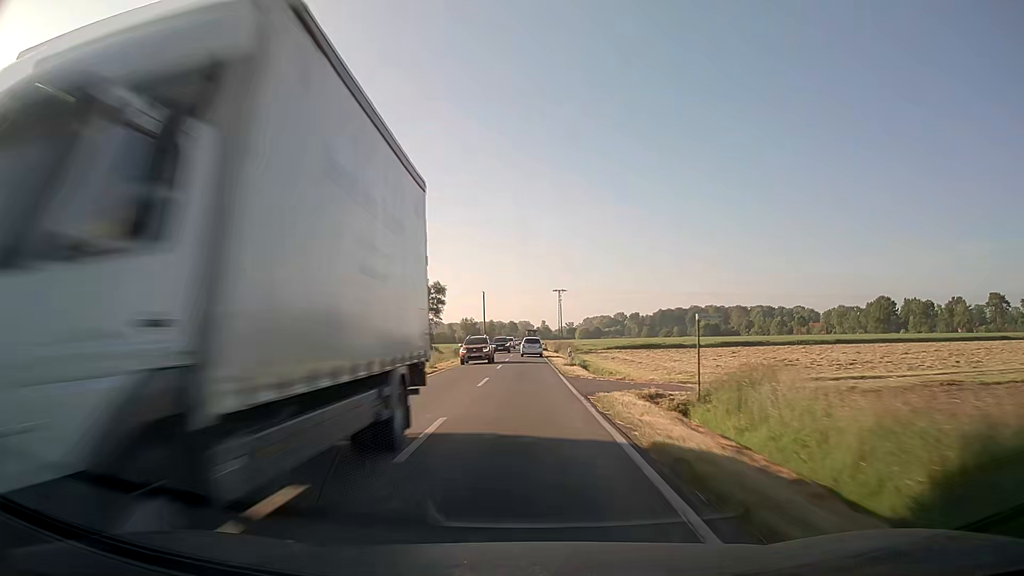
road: secondary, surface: asphalt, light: Day
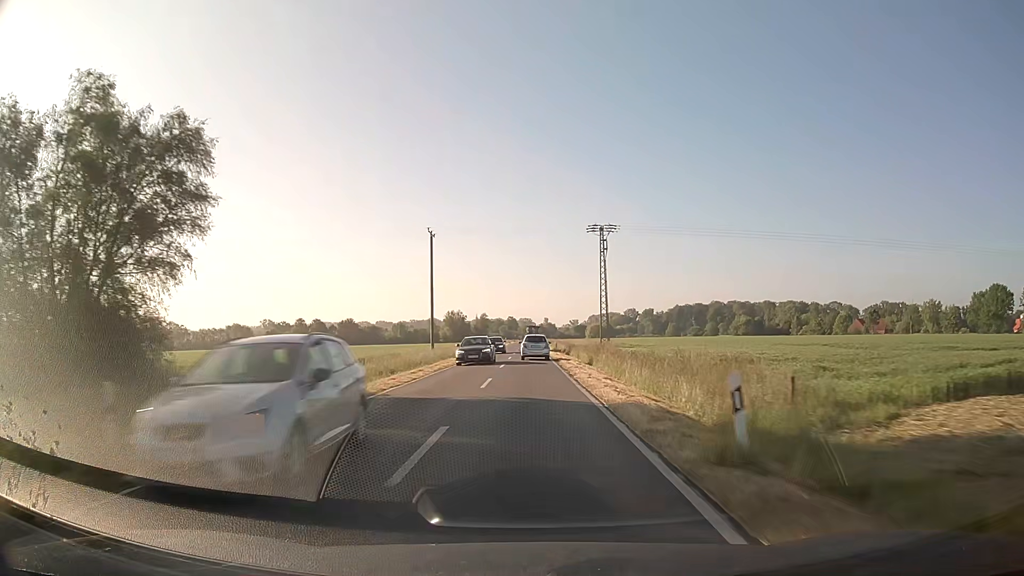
(-0.2, +73.8) m; 0°
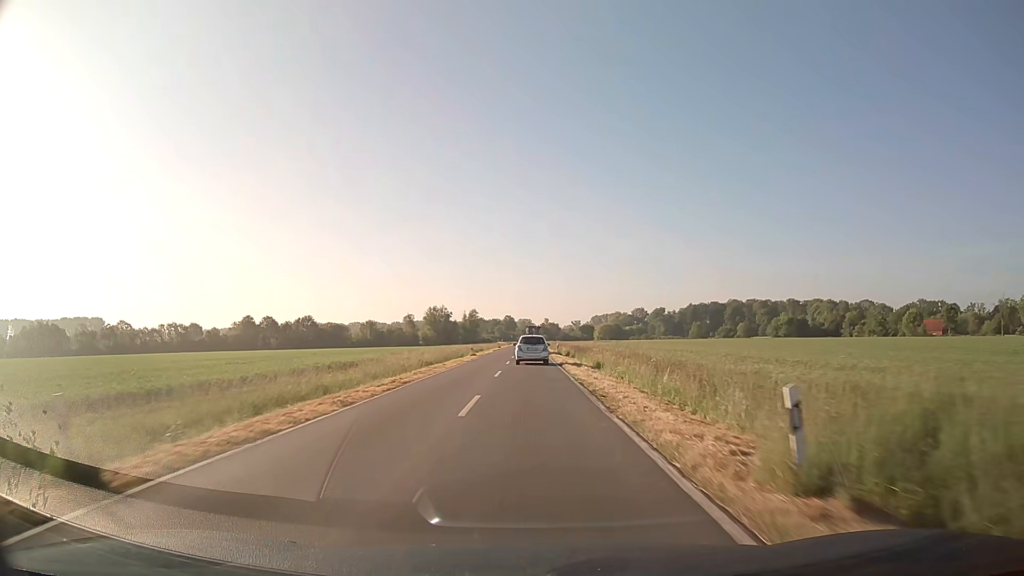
(0.0, +54.6) m; 0°
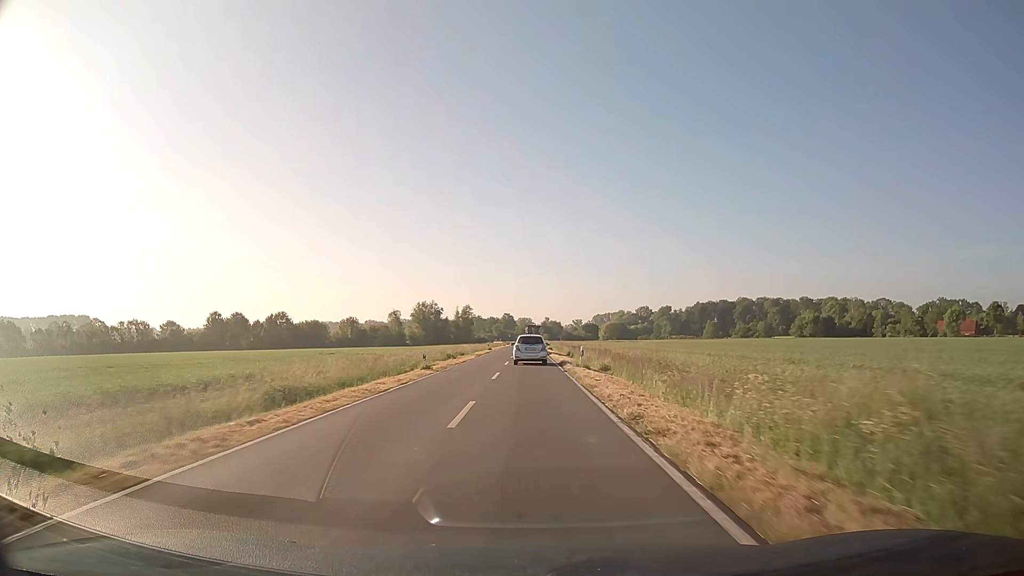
(0.0, +25.7) m; 0°
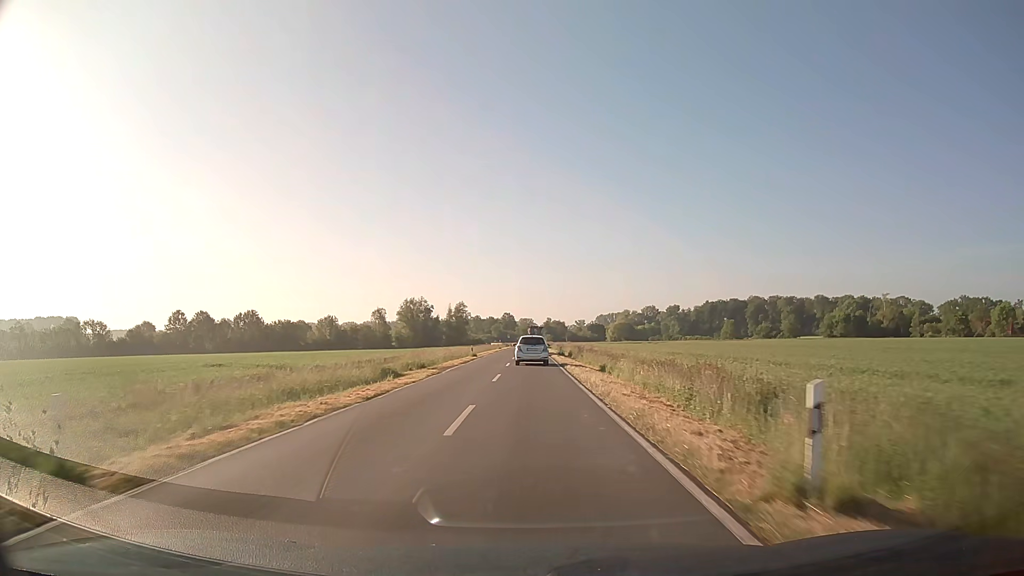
(0.0, +24.8) m; 0°
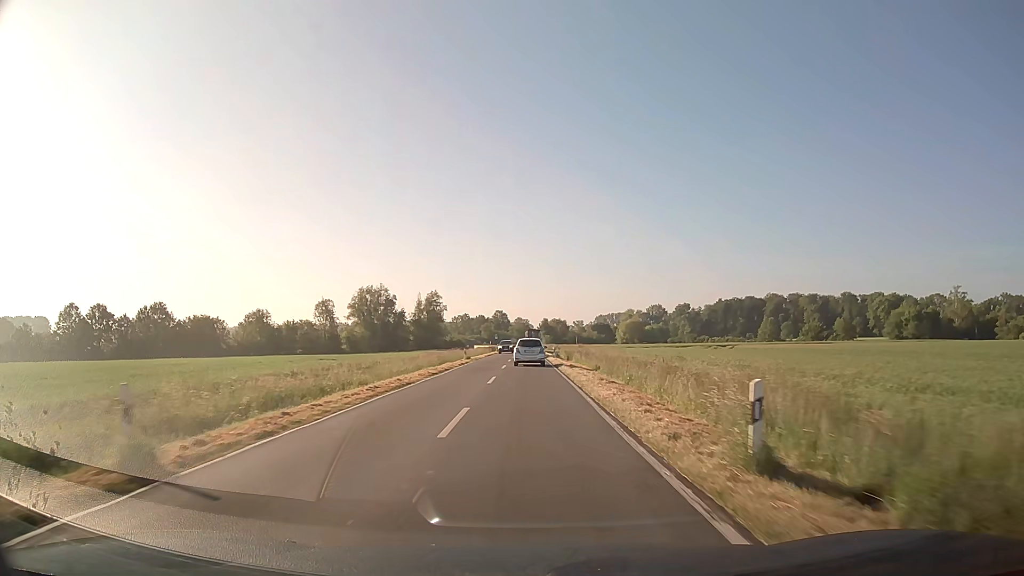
(+0.1, +48.3) m; 0°
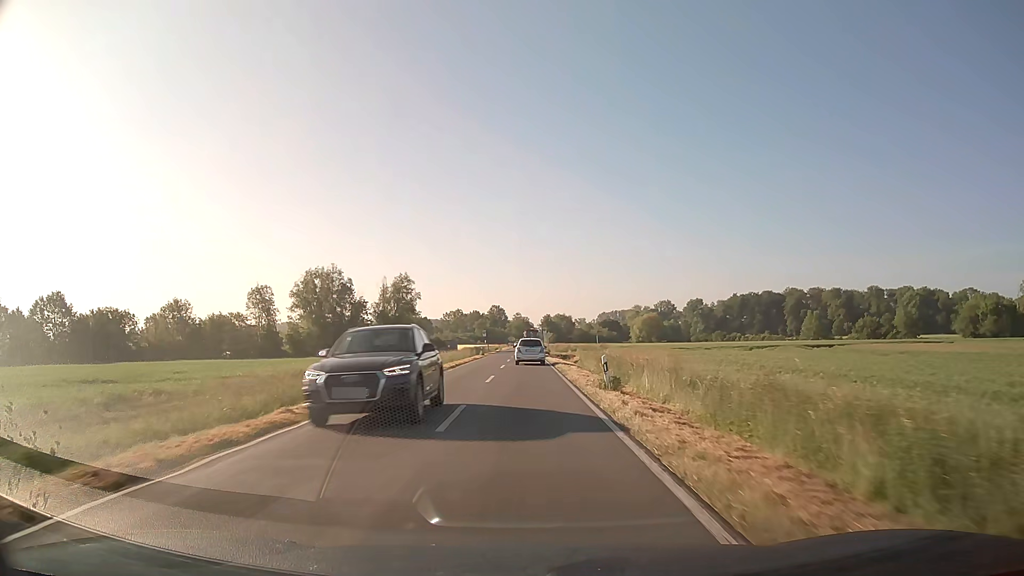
(0.0, +35.9) m; 0°
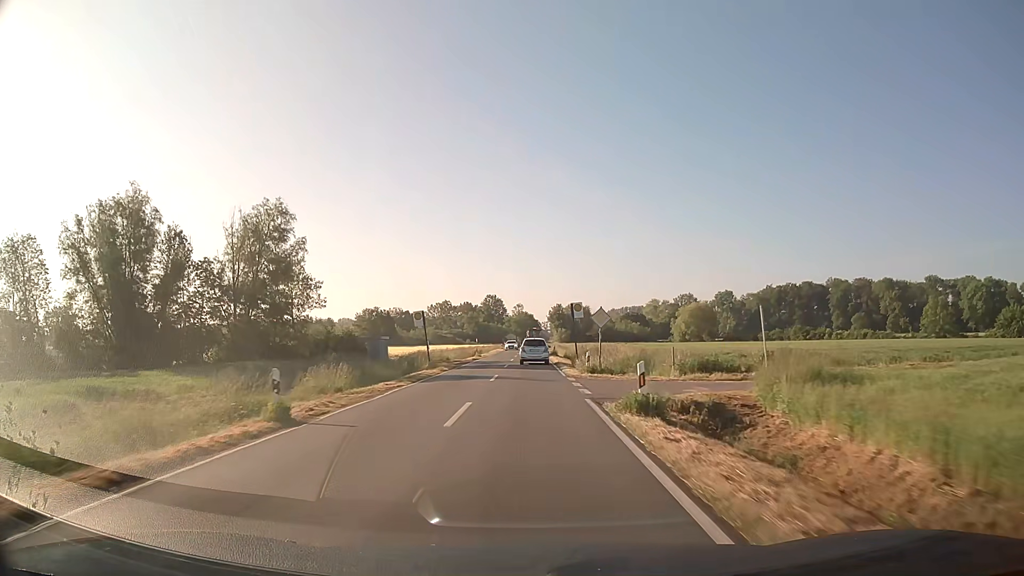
(-0.1, +59.9) m; 0°
(0, +10) (0, +20) (0, +30) (0, +40) (0, +50) (0, +60) (0, +70) (0, +80) (0, +90) (0, +100) m
